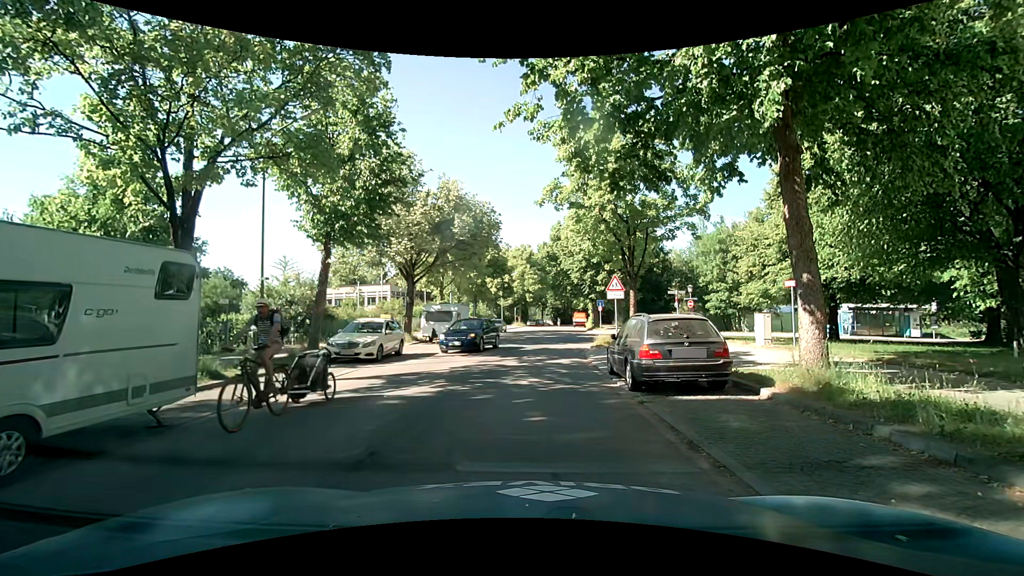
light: Day
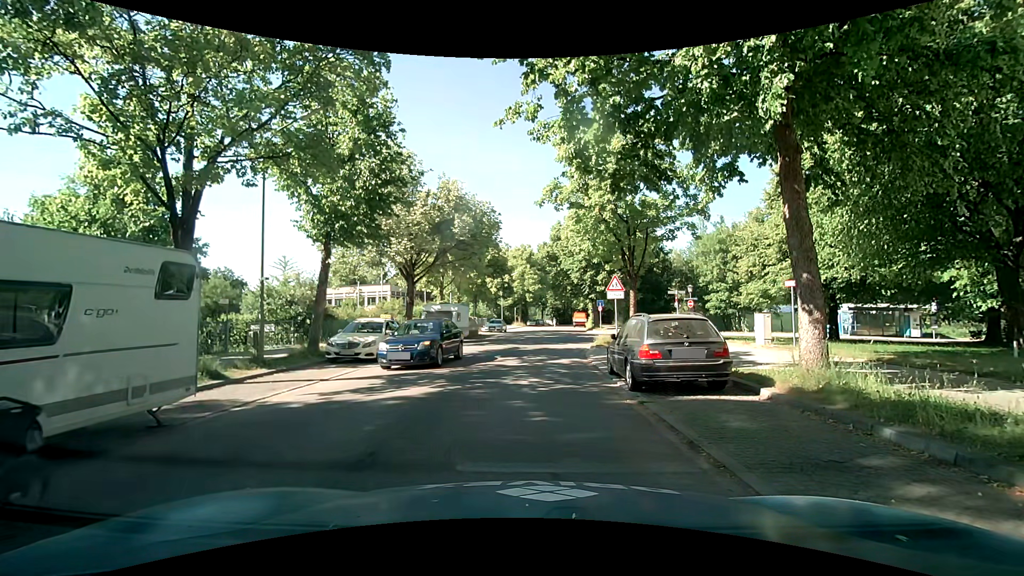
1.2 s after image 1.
(0.0, 0.0) m; 0°
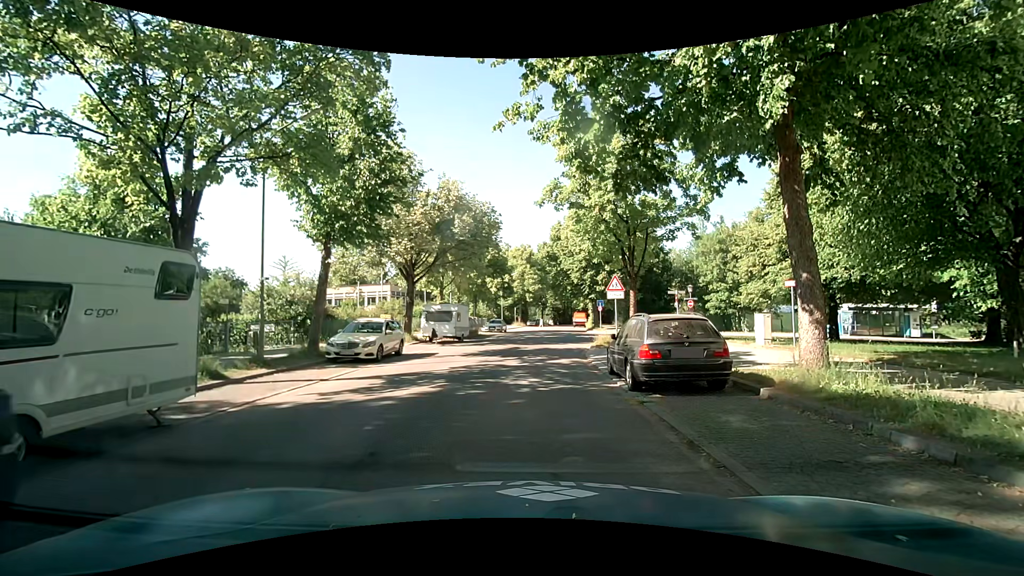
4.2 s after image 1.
(0.0, 0.0) m; 0°
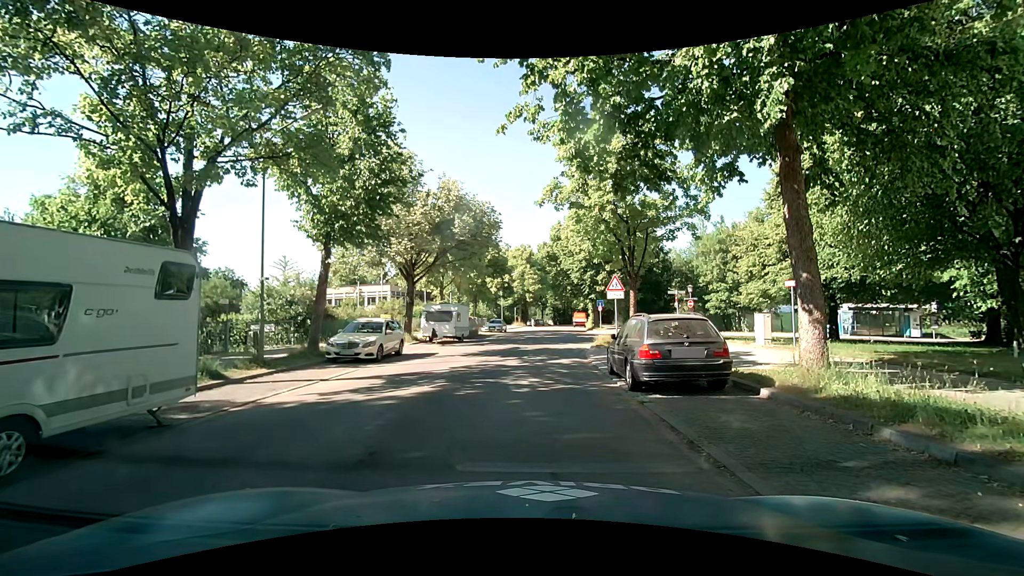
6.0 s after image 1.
(0.0, 0.0) m; 0°
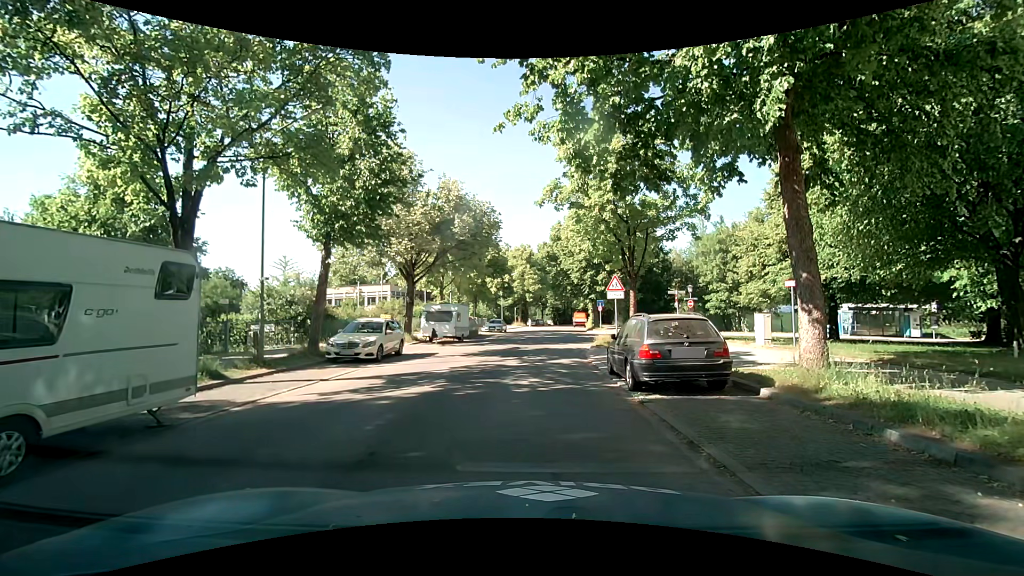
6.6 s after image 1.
(0.0, 0.0) m; 0°
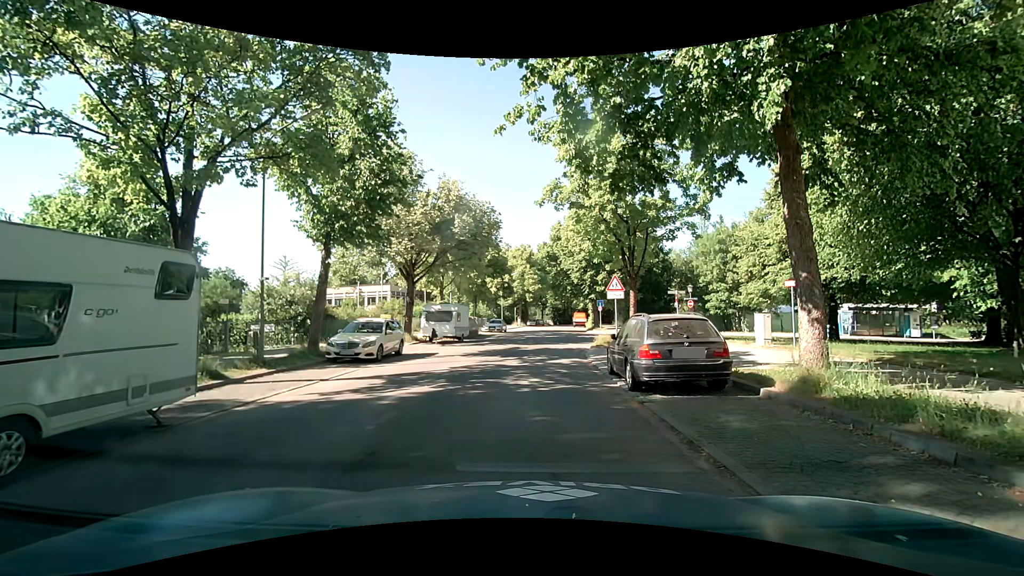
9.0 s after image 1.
(0.0, 0.0) m; 0°
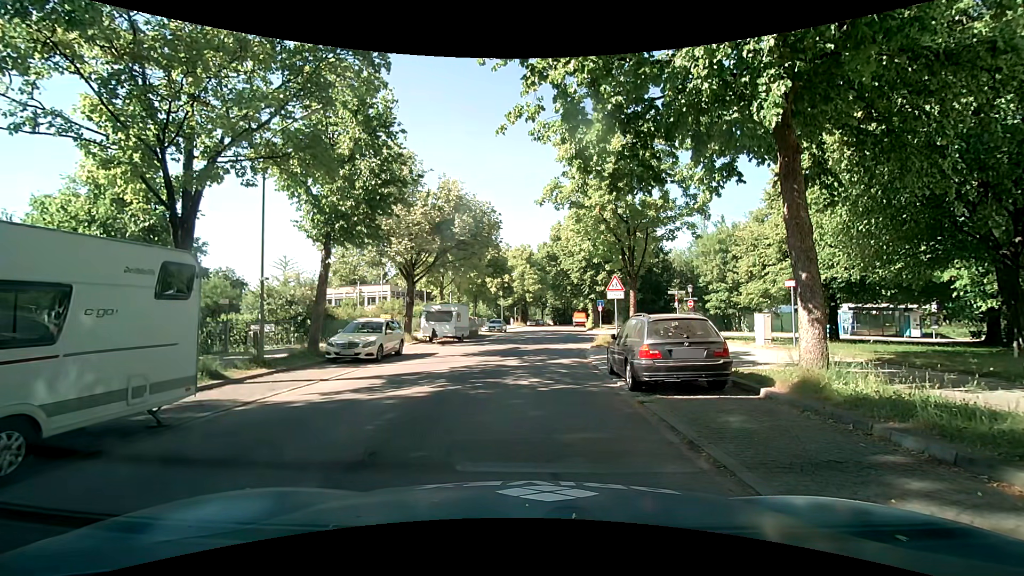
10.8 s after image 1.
(0.0, 0.0) m; 0°
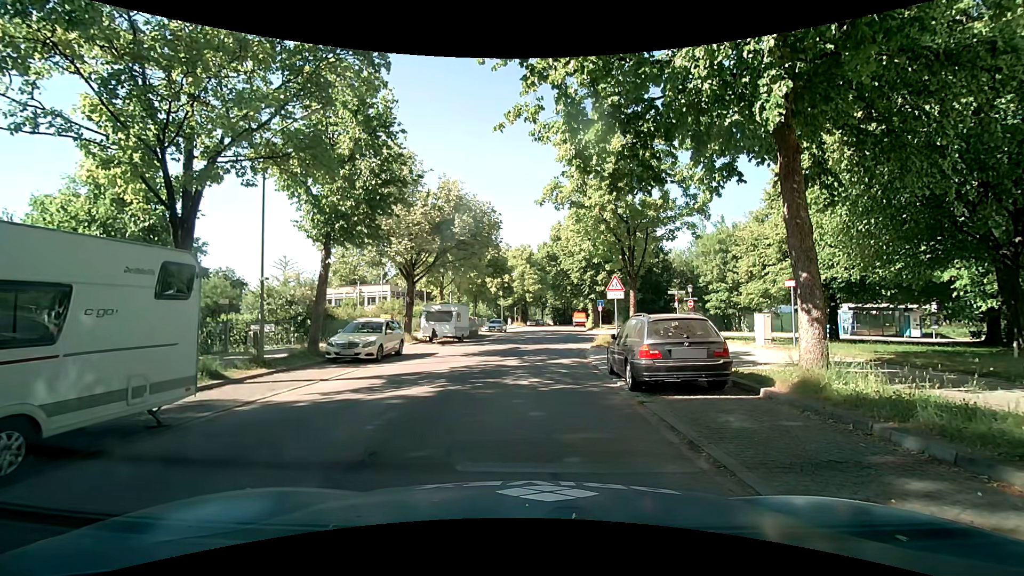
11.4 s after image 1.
(0.0, 0.0) m; 0°
